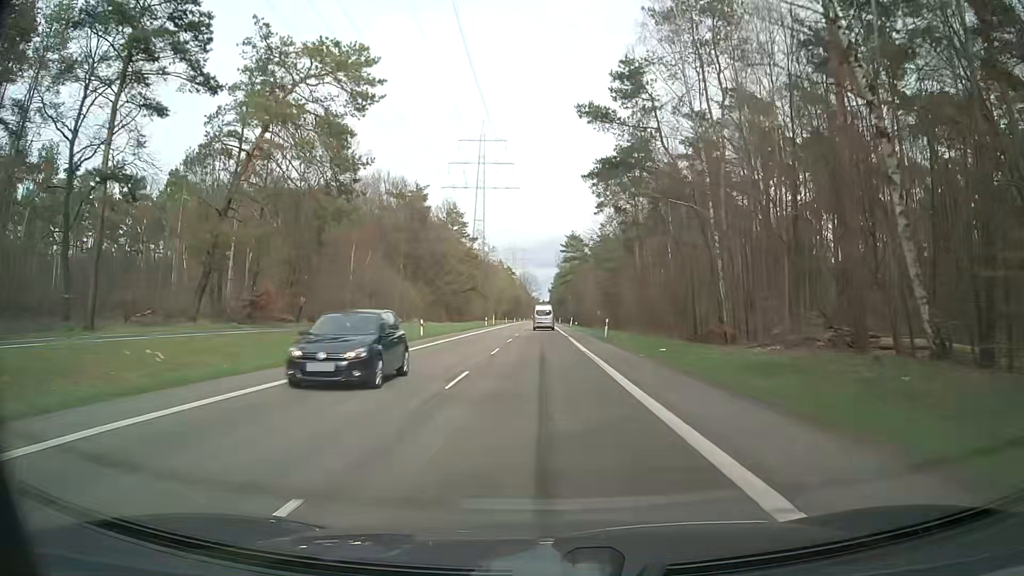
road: secondary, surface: asphalt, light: Day
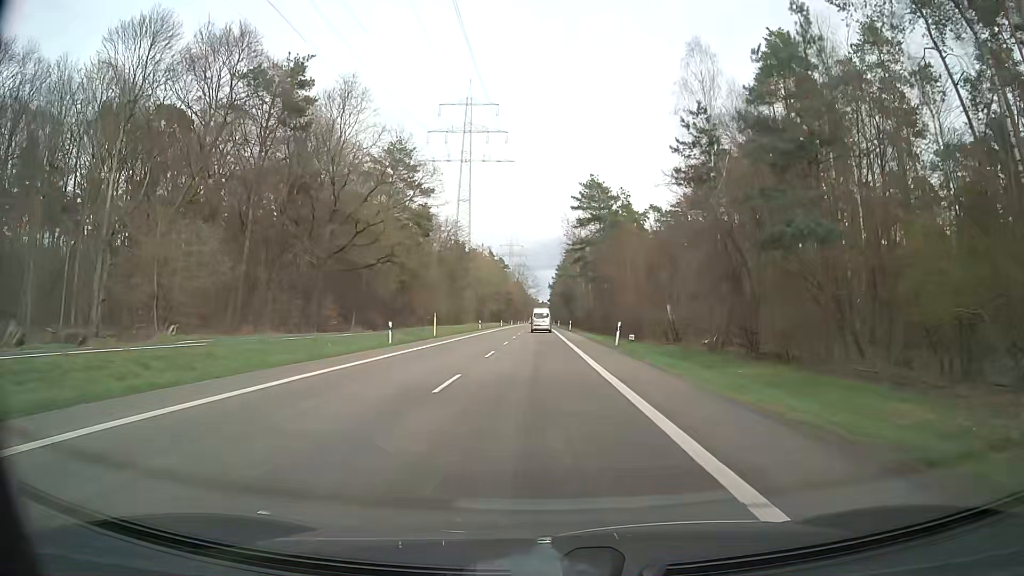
(+0.1, +57.4) m; 0°
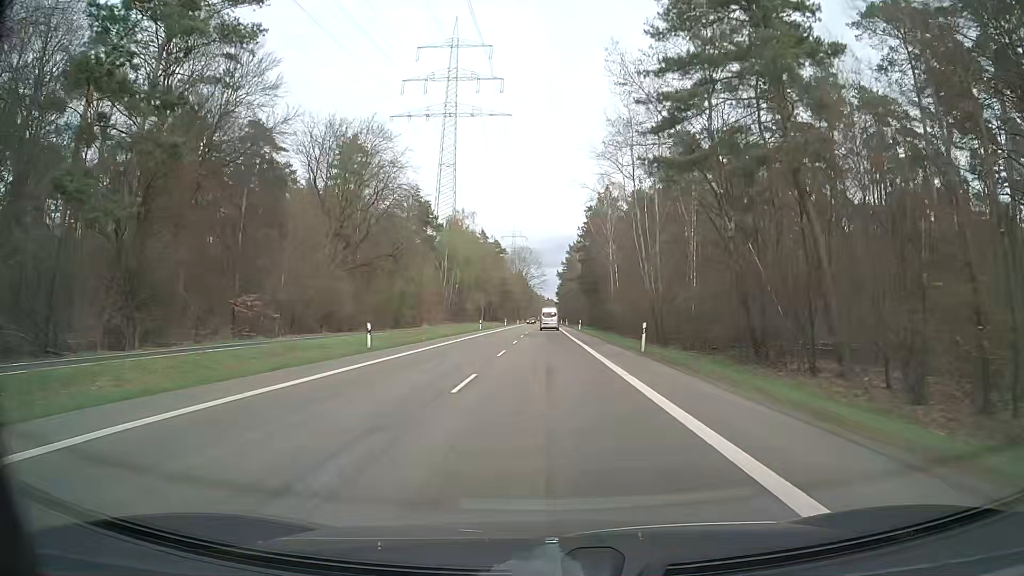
(-0.4, +57.2) m; -1°
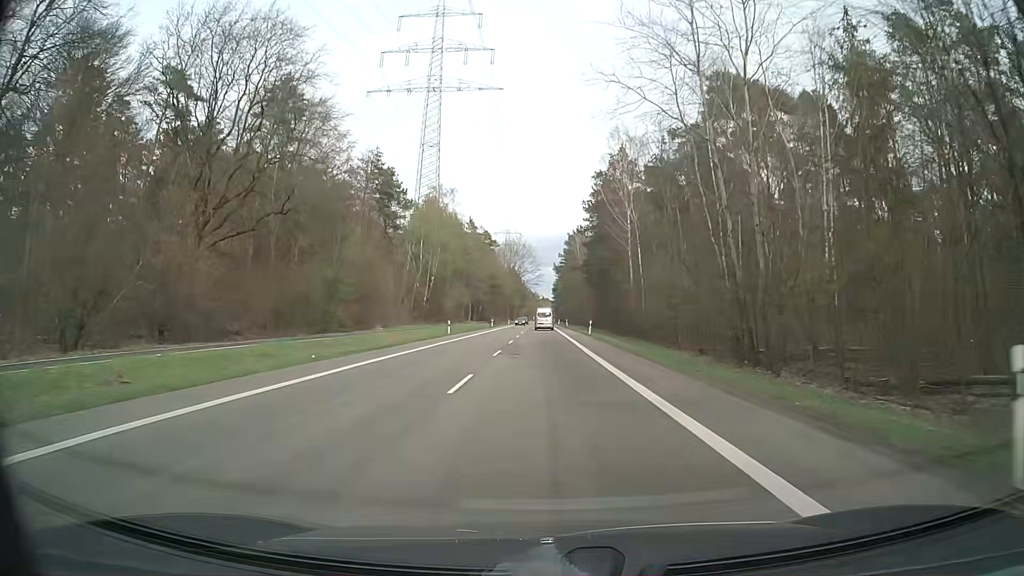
(+0.2, +22.9) m; +1°
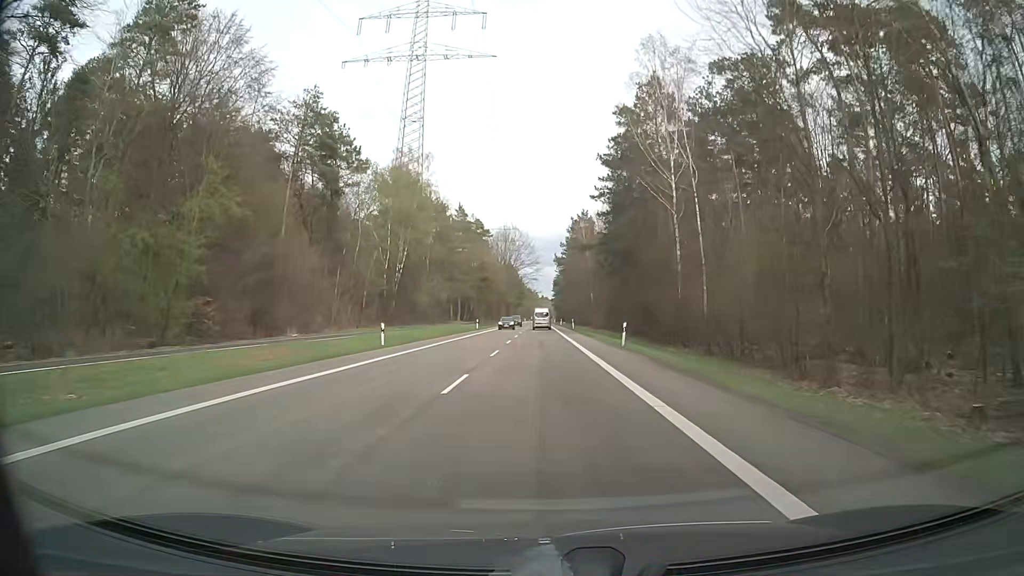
(+0.1, +22.9) m; 0°
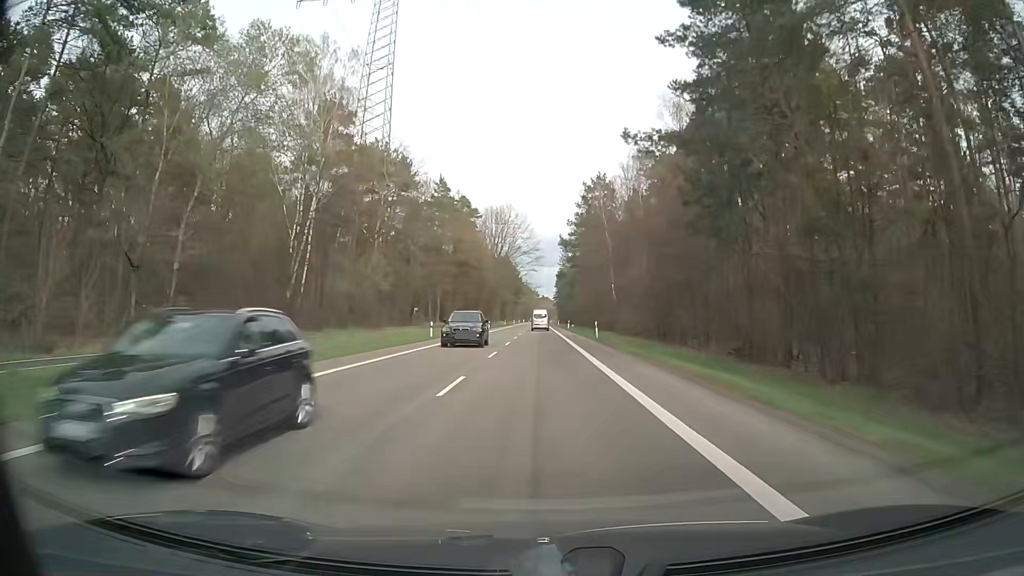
(+0.1, +34.4) m; 0°
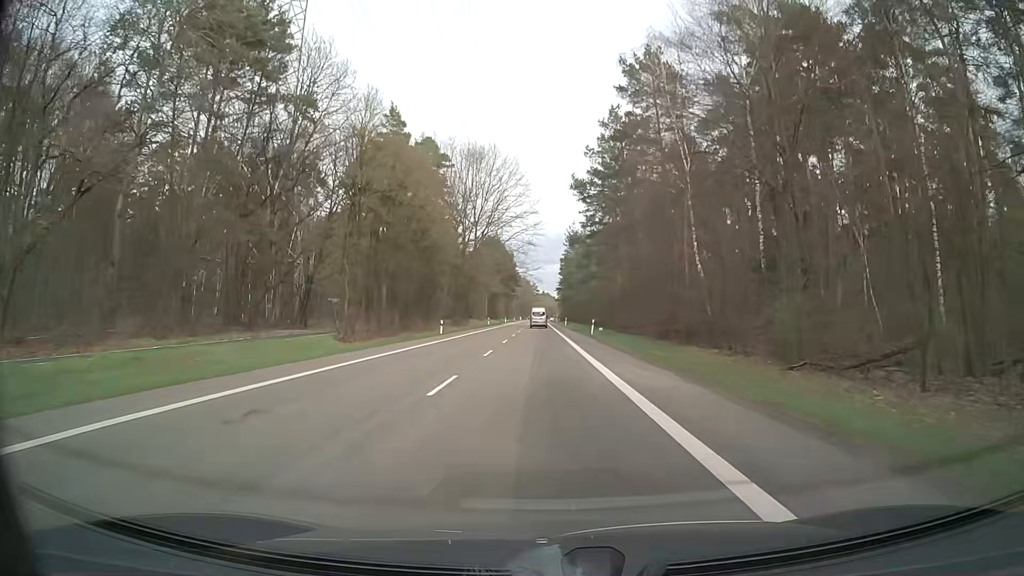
(-0.1, +45.9) m; 0°
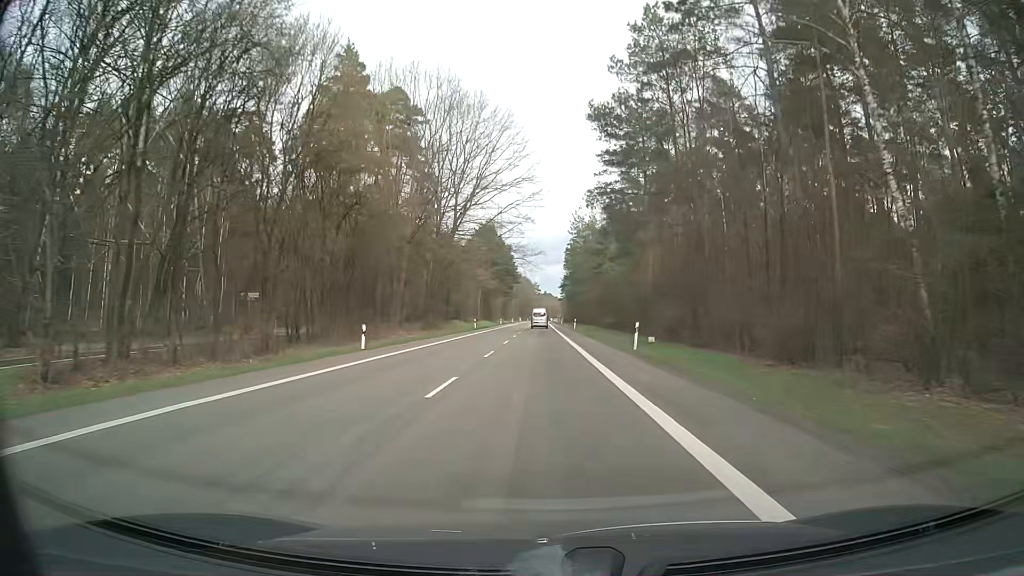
(0.0, +23.0) m; -1°
(0, +10) (0, +20) (0, +30) (0, +40) (0, +50) (0, +60) (0, +70) (0, +80) (+1, +90) (+1, +100) m
